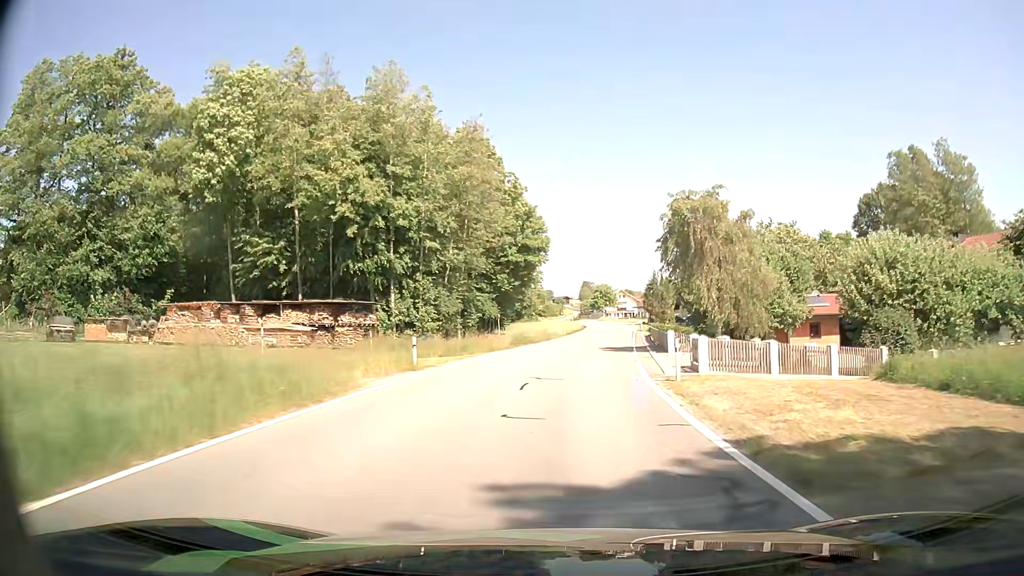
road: tertiary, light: Day
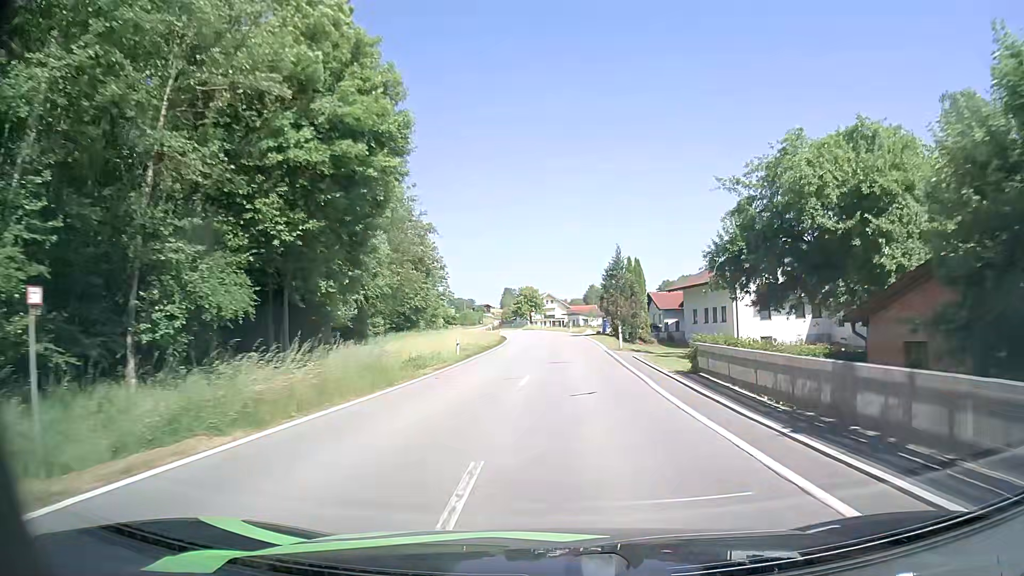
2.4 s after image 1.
(+1.9, +32.8) m; +7°
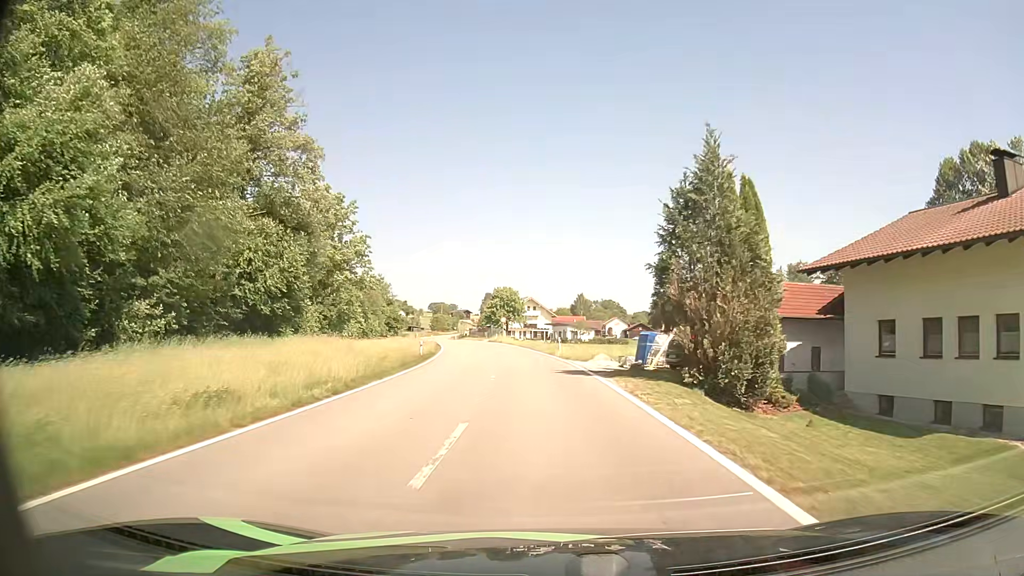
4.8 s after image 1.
(+0.9, +33.5) m; +1°
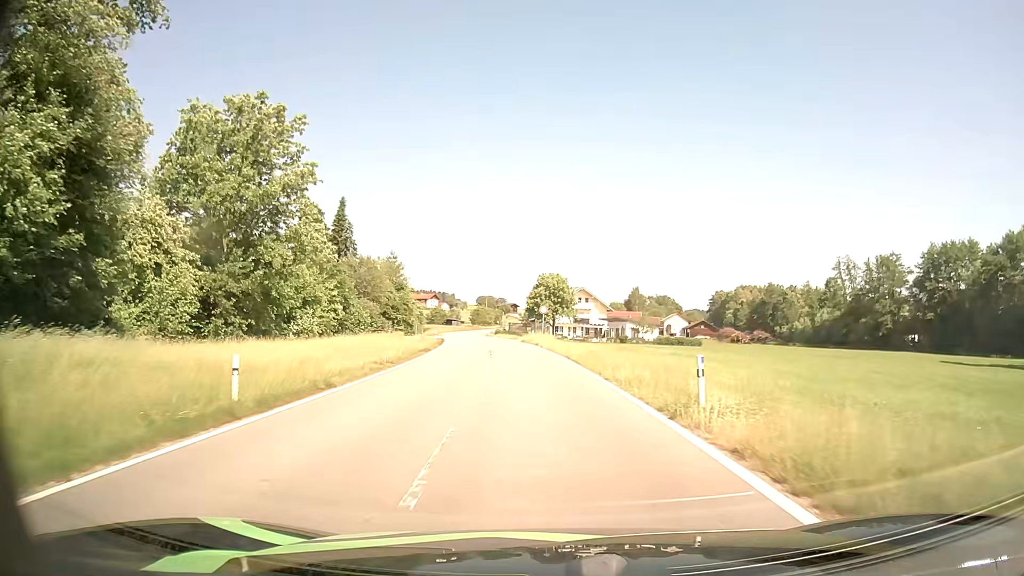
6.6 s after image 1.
(-0.7, +25.2) m; -4°
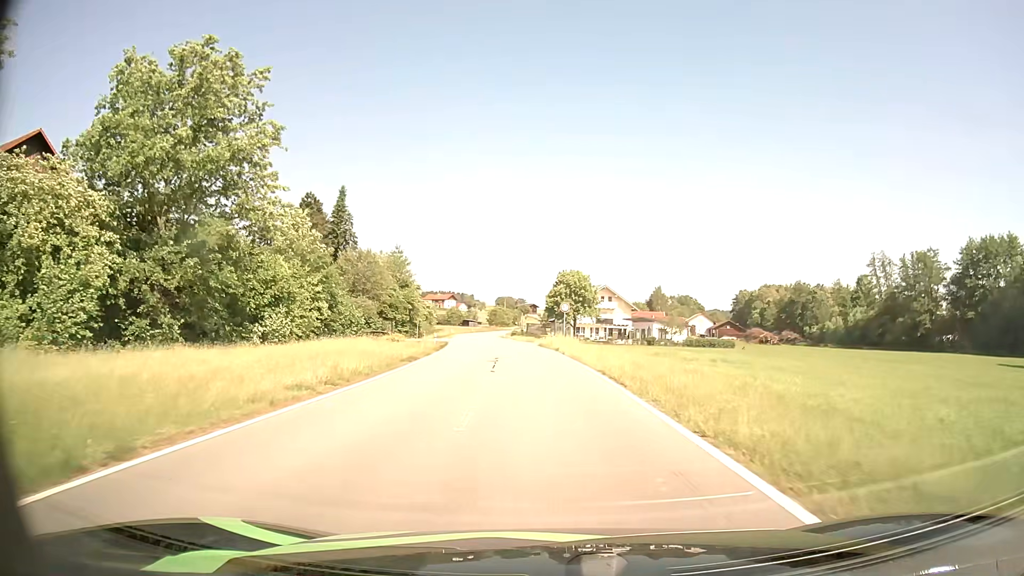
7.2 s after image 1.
(-0.1, +8.5) m; -2°
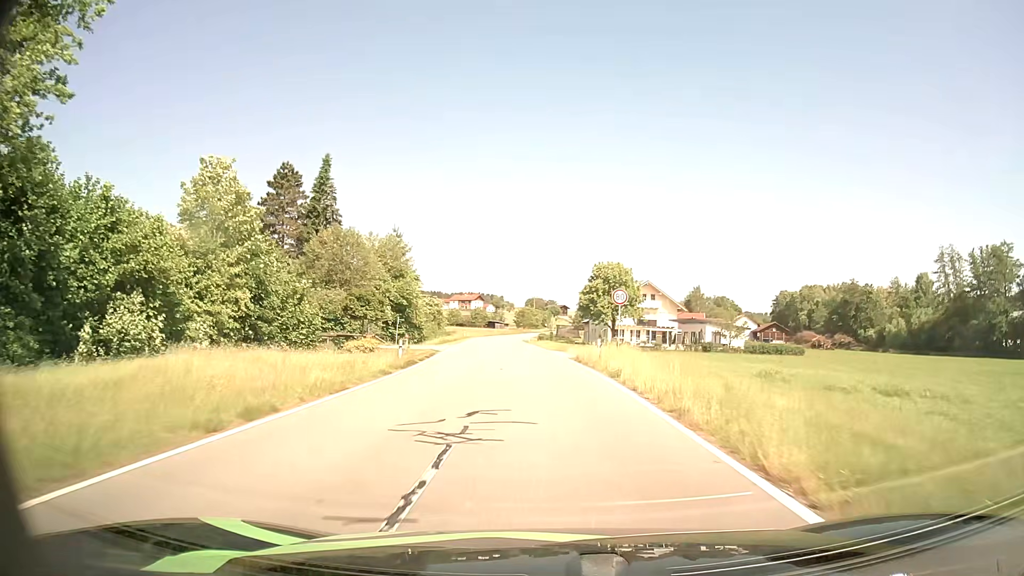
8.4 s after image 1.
(-0.4, +17.2) m; -3°
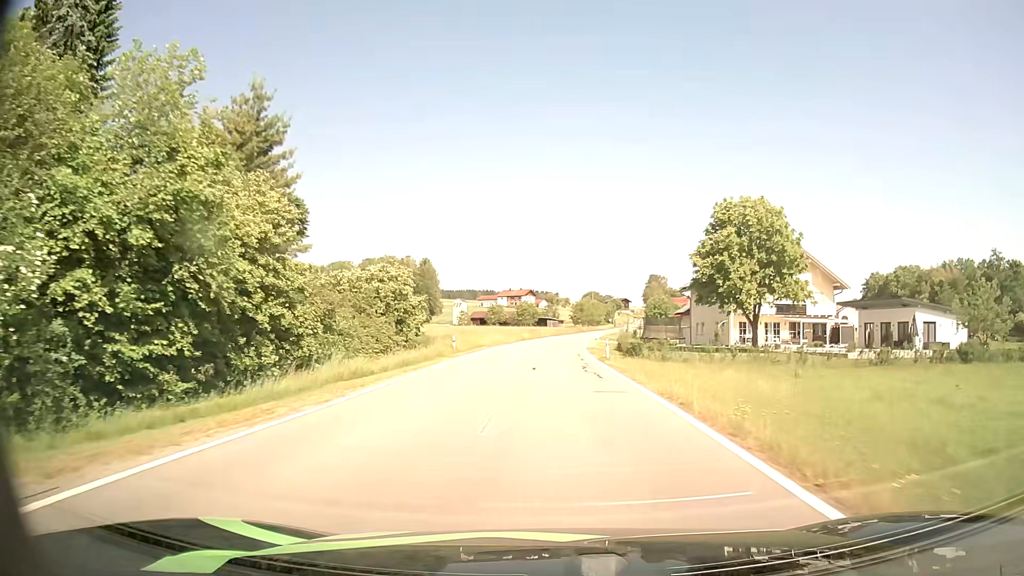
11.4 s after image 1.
(-2.0, +44.3) m; -5°
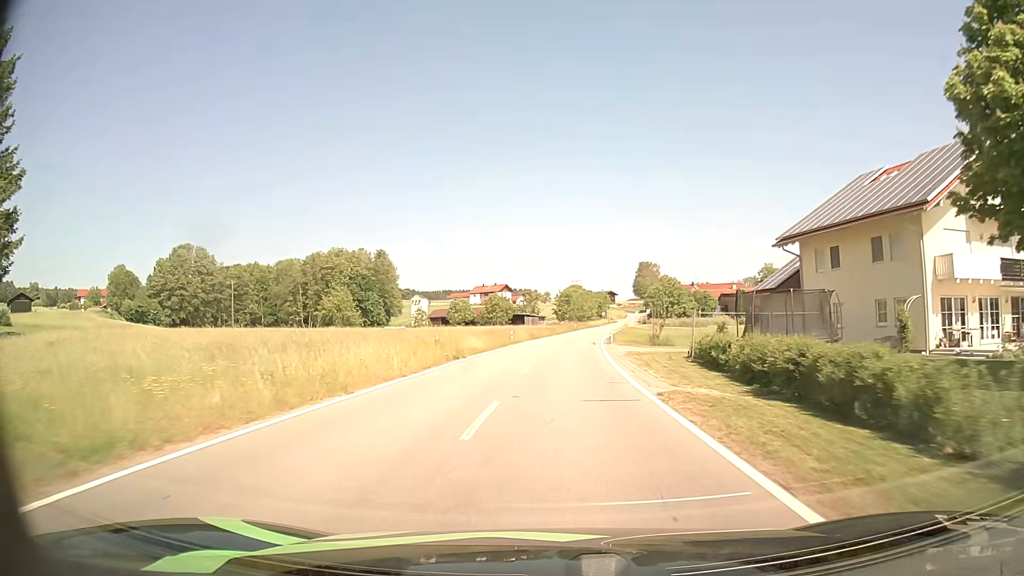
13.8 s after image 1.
(+0.3, +37.3) m; +2°
(0, +10) (0, +20) (+1, +30) (+1, +40) (+2, +50) (+3, +60) (+4, +70) (+6, +80) (+7, +90) (+9, +99) m
